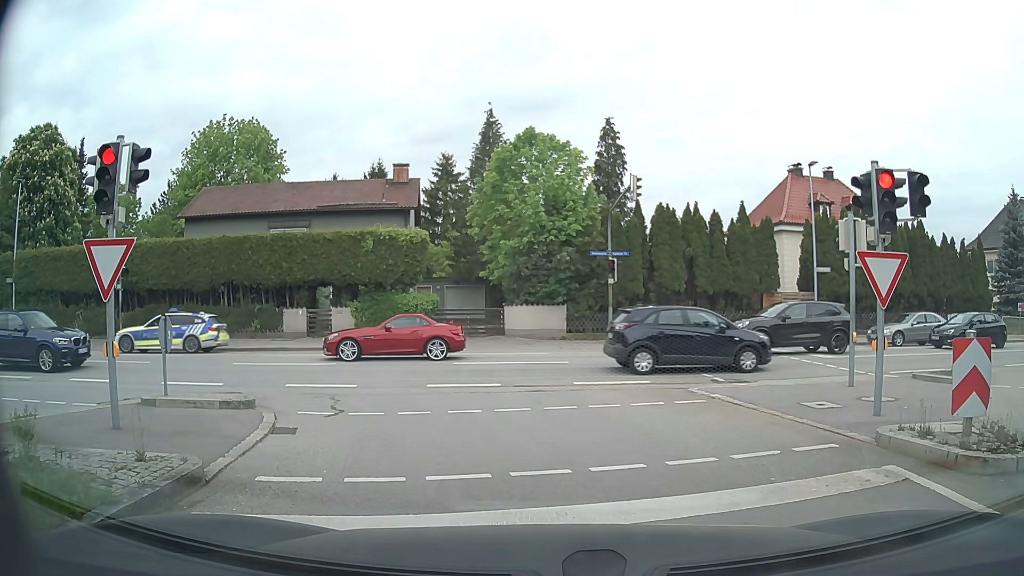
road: tertiary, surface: asphalt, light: Day
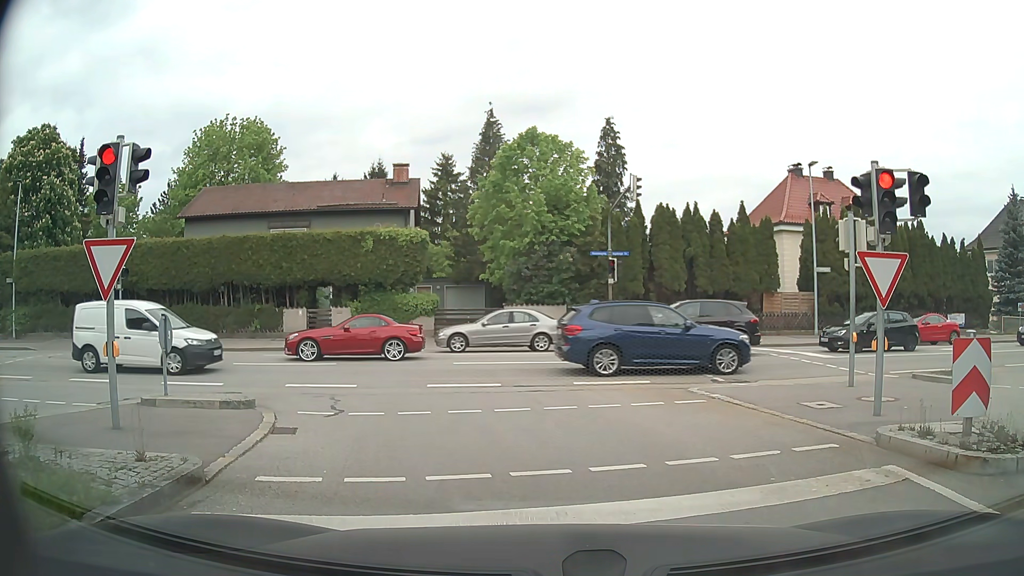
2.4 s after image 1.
(0.0, 0.0) m; 0°
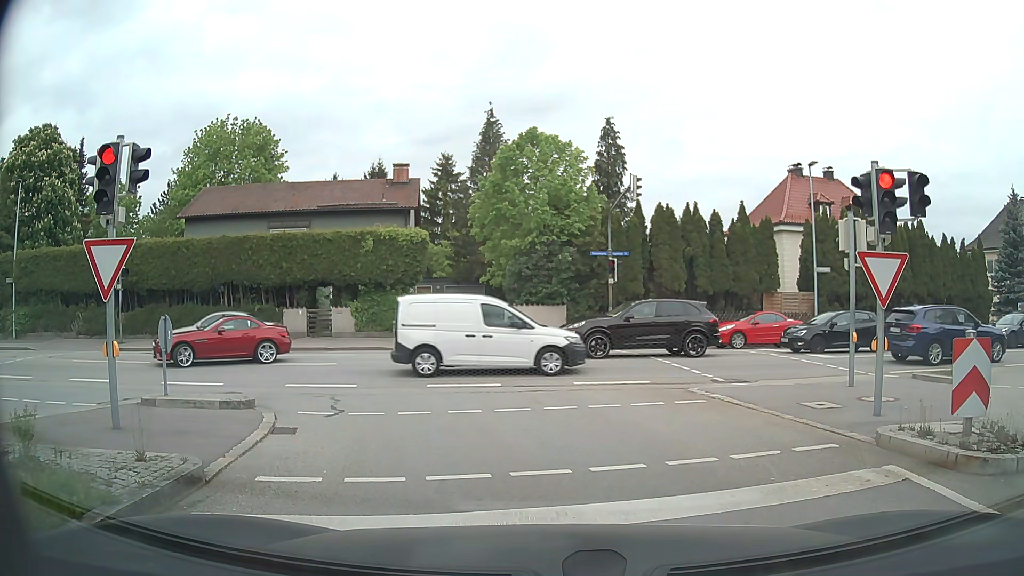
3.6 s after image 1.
(0.0, 0.0) m; 0°
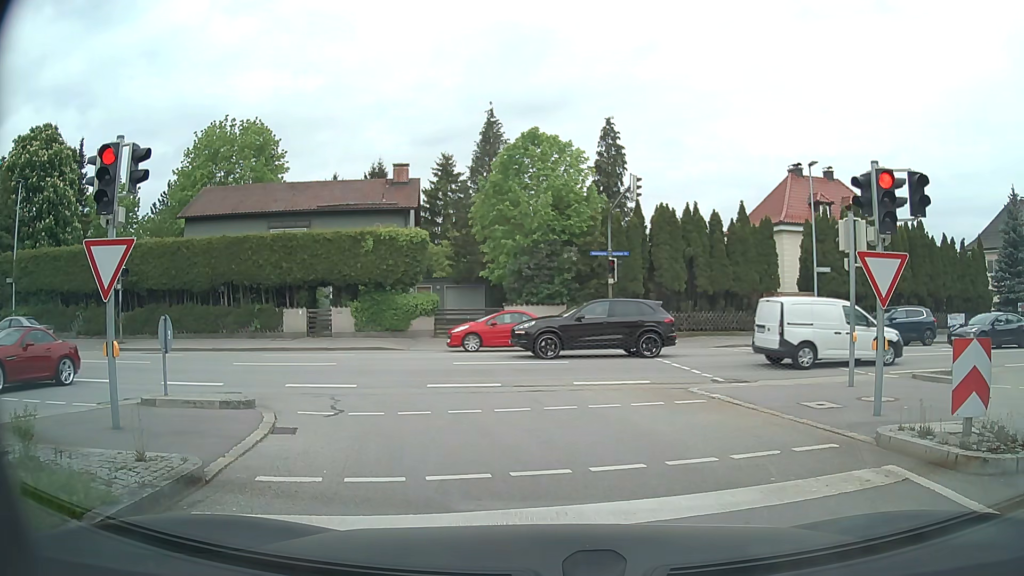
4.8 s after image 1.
(0.0, 0.0) m; 0°
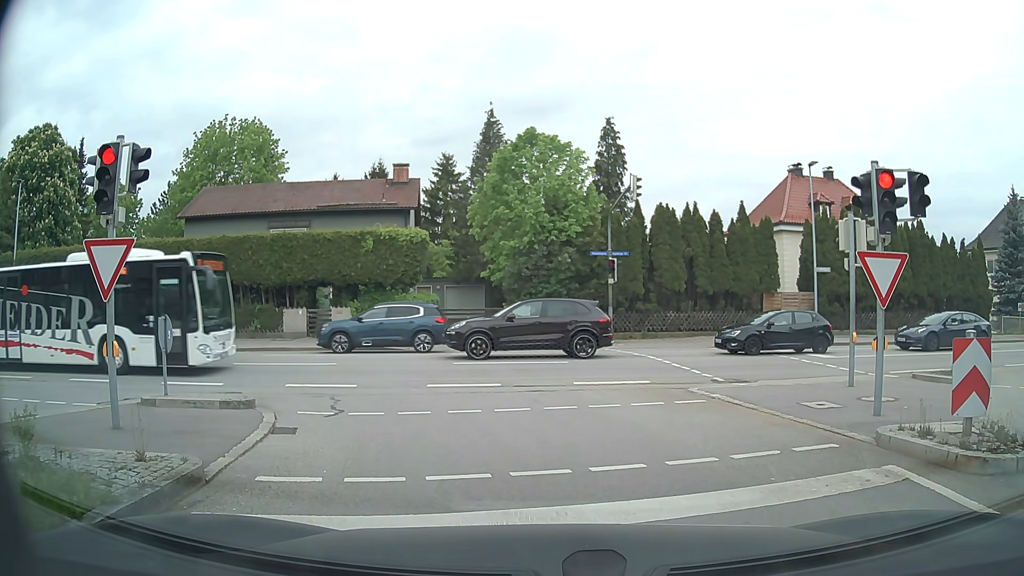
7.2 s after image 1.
(0.0, 0.0) m; 0°
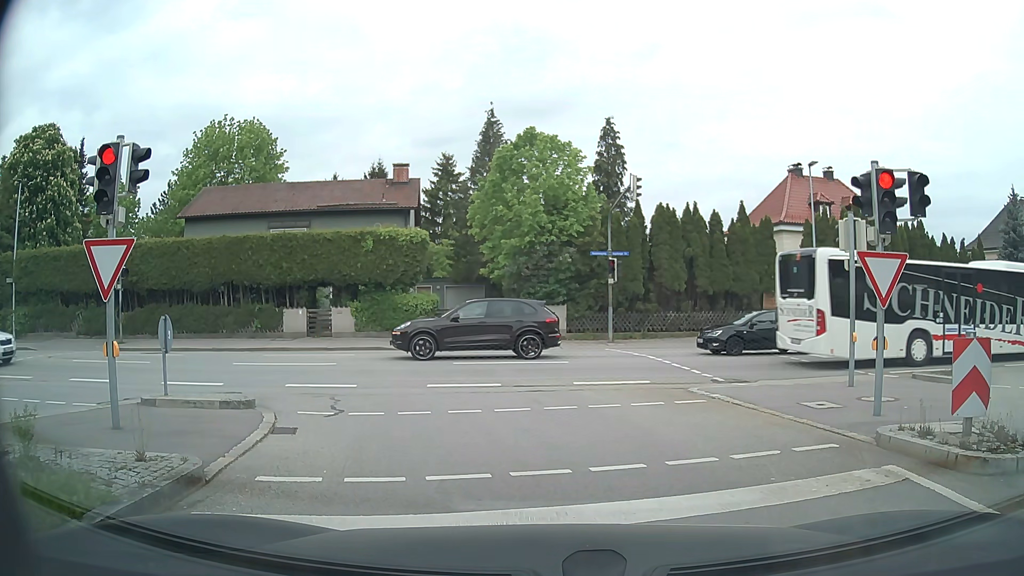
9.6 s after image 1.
(0.0, 0.0) m; 0°
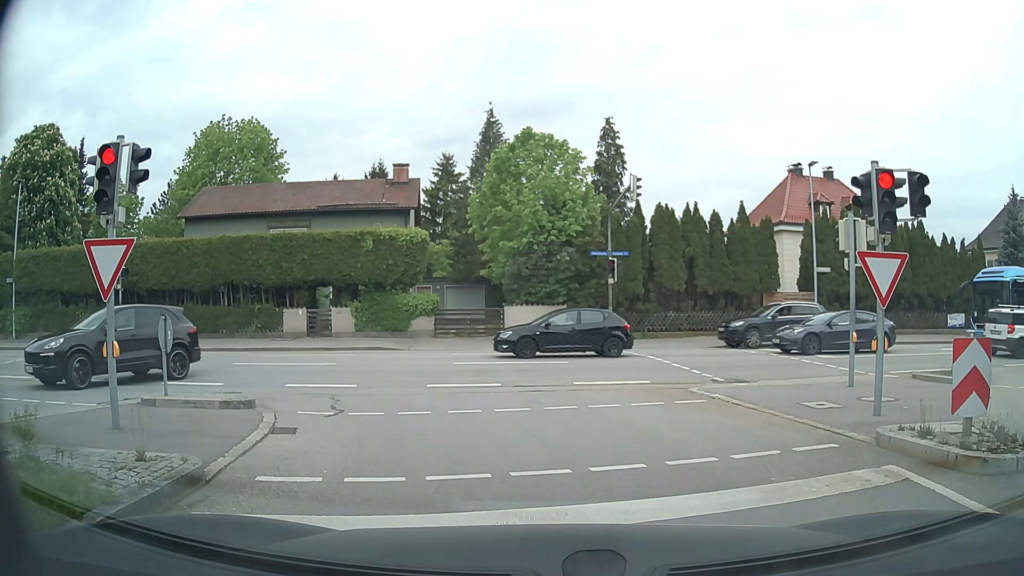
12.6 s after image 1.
(0.0, 0.0) m; 0°
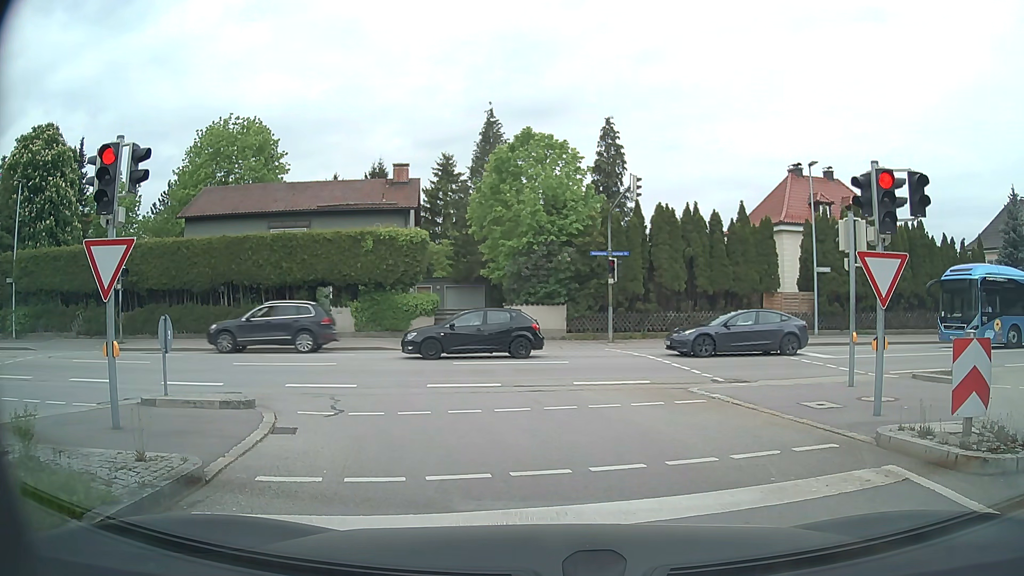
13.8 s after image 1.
(0.0, 0.0) m; 0°
(0, +10) (-3, +19) (-12, +23) (-22, +23) (-32, +22) (-41, +21) (-51, +19) (-61, +18) (-71, +17) (-81, +15) m
